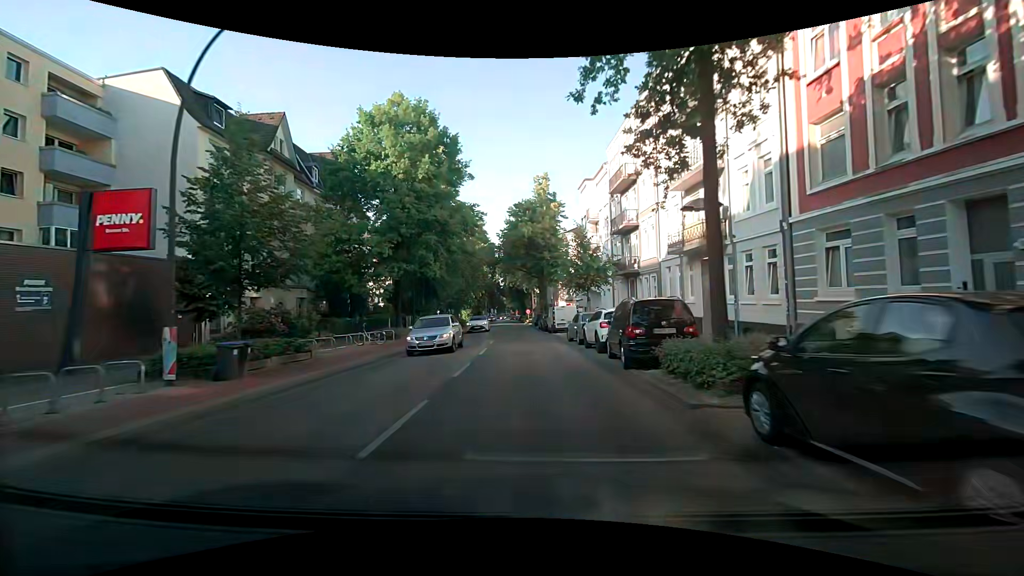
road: secondary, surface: asphalt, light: Day
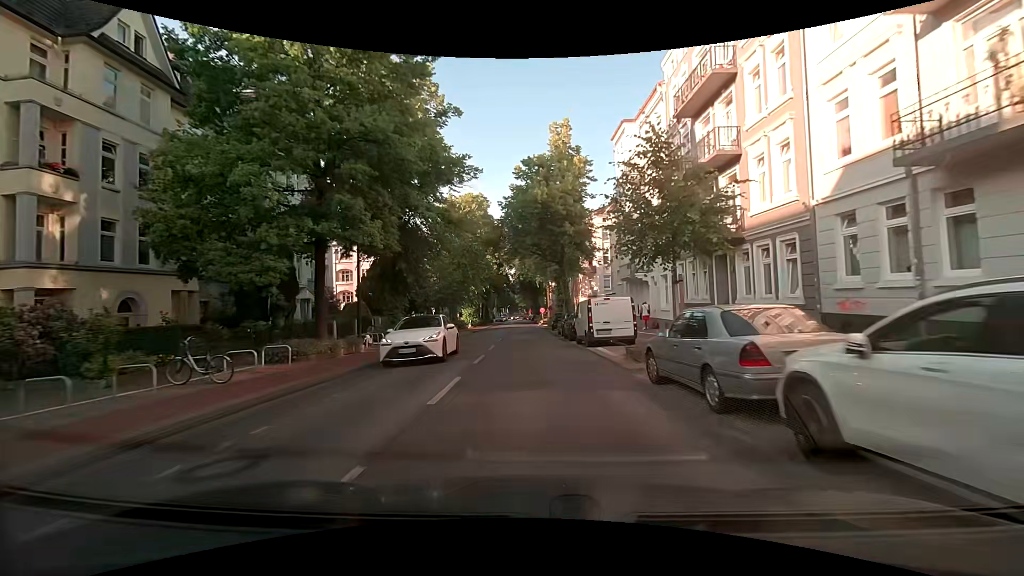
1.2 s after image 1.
(0.0, +15.4) m; -1°
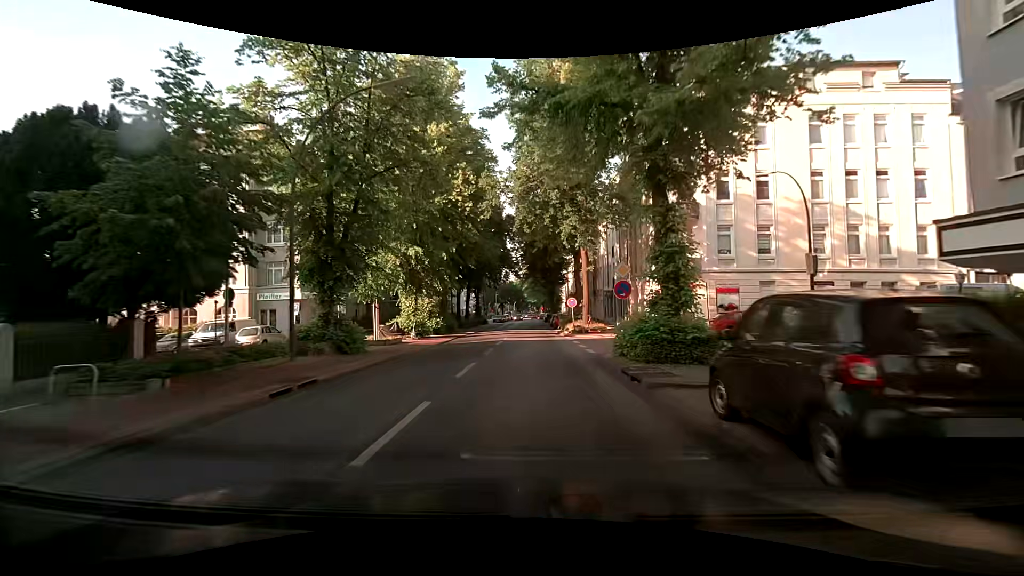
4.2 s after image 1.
(-0.5, +39.1) m; -1°
(0, +10) (0, +20) (0, +30) (0, +40) (0, +50) (0, +60) (0, +70) (-1, +80) (-1, +90) (-1, +100) m
